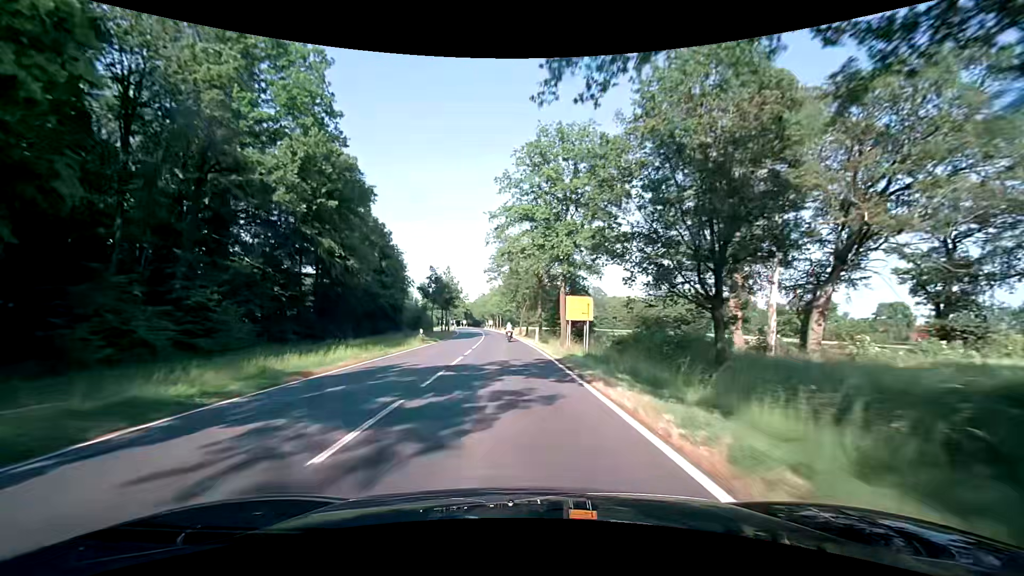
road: secondary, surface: asphalt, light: Day
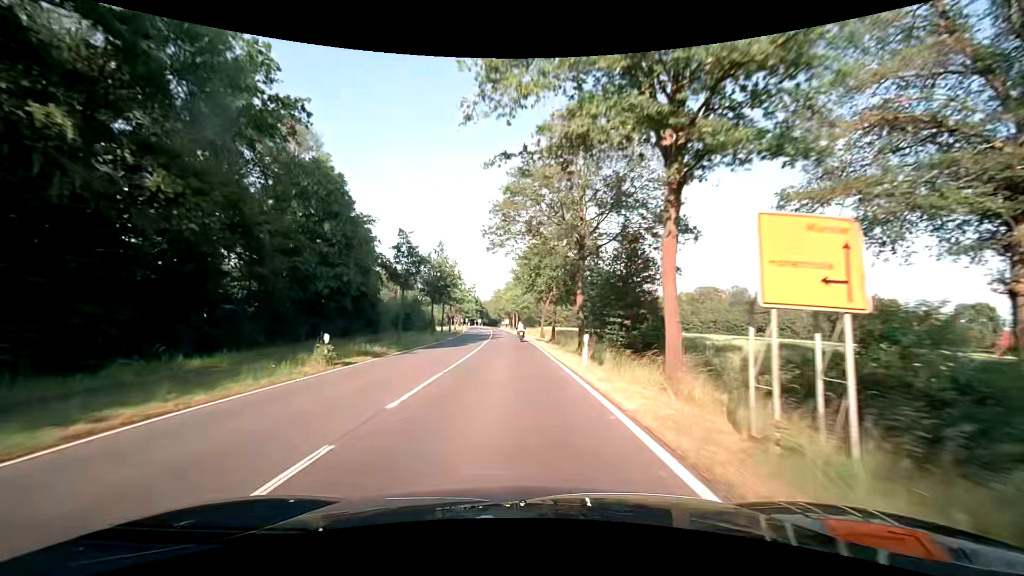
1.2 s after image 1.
(-0.4, +21.5) m; -2°
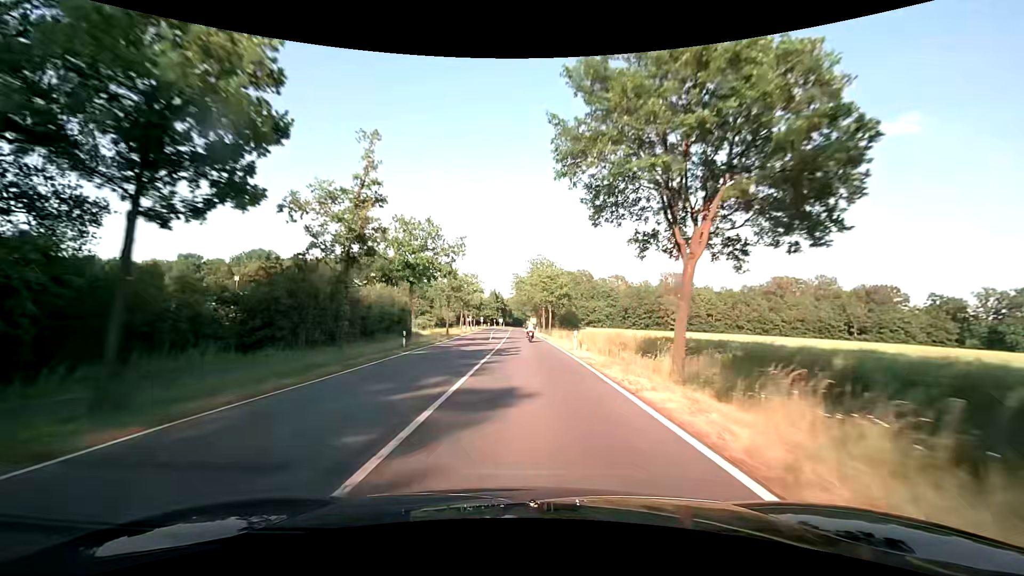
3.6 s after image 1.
(-1.4, +43.1) m; -3°
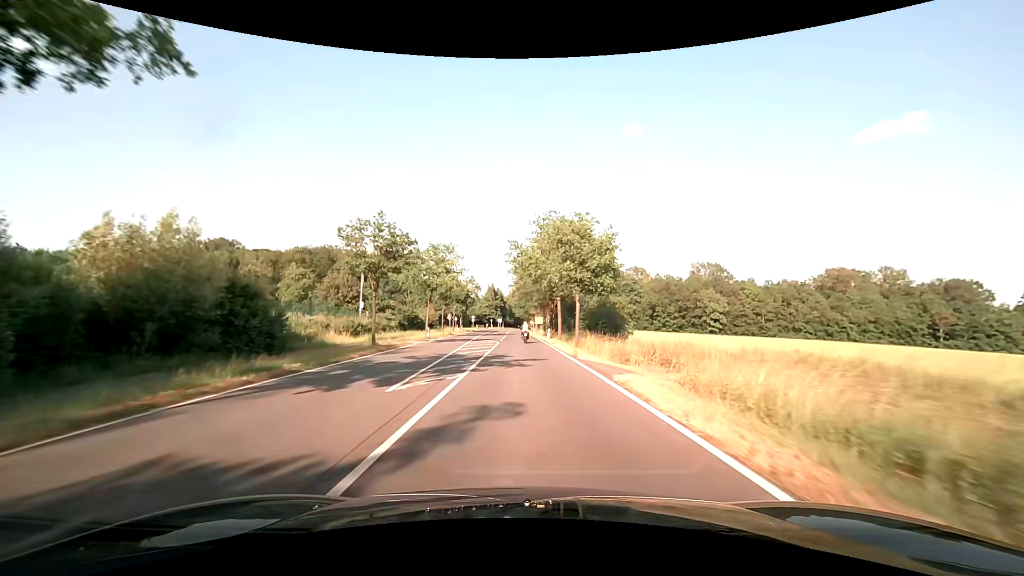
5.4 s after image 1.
(-0.1, +32.3) m; -1°
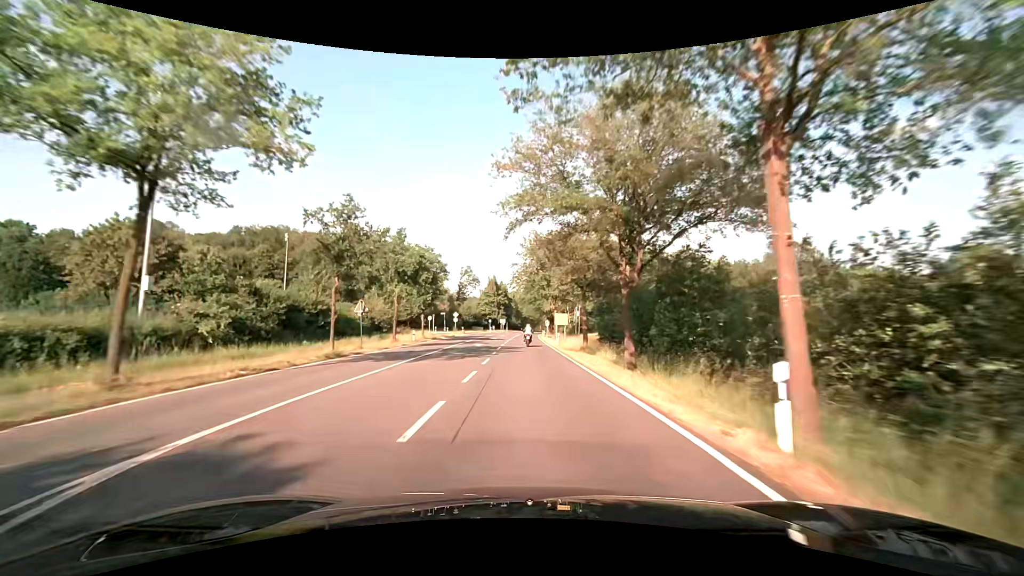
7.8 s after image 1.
(-0.3, +43.2) m; -1°
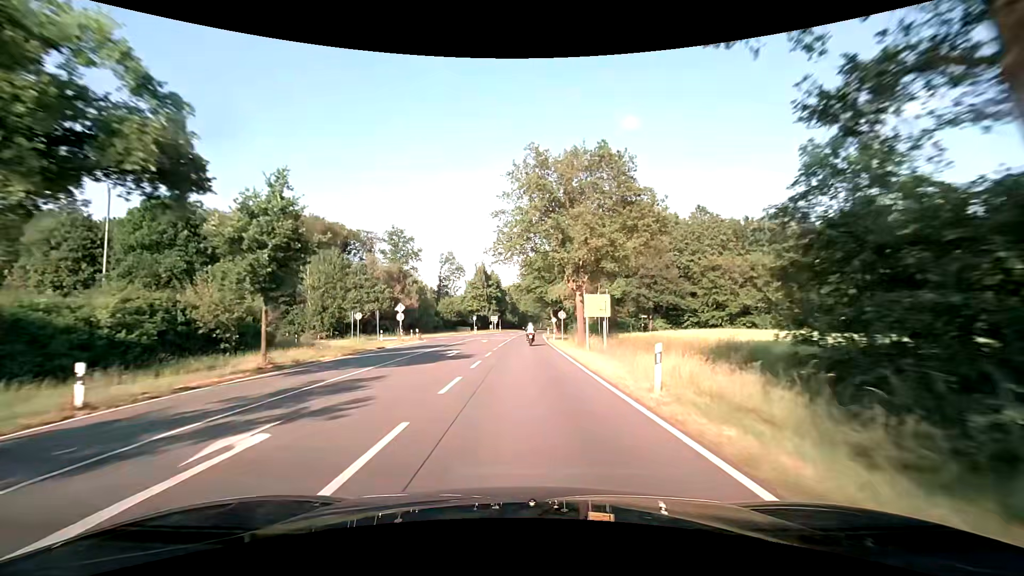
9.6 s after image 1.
(+0.1, +32.4) m; 0°
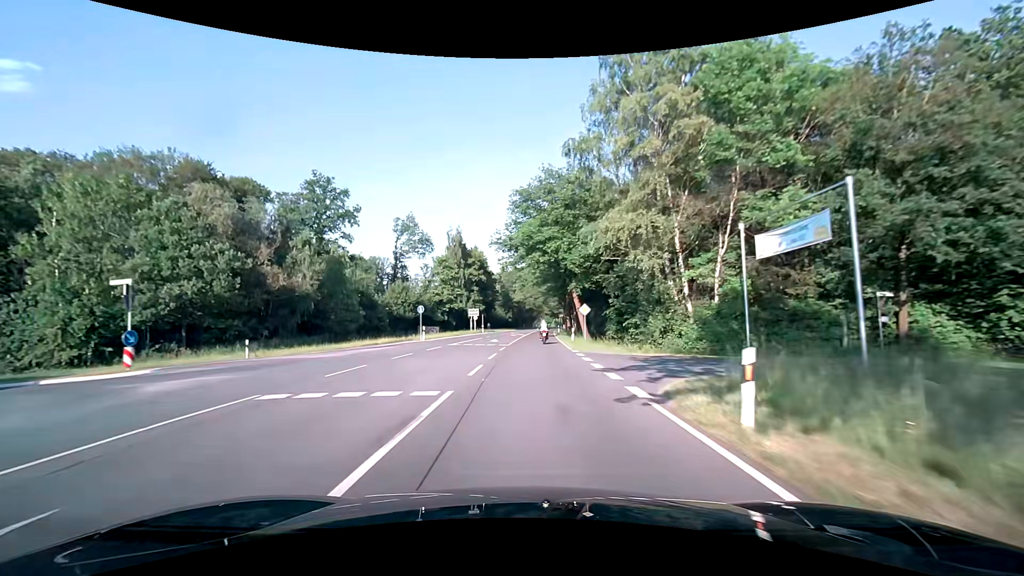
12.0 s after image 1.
(0.0, +43.2) m; 0°
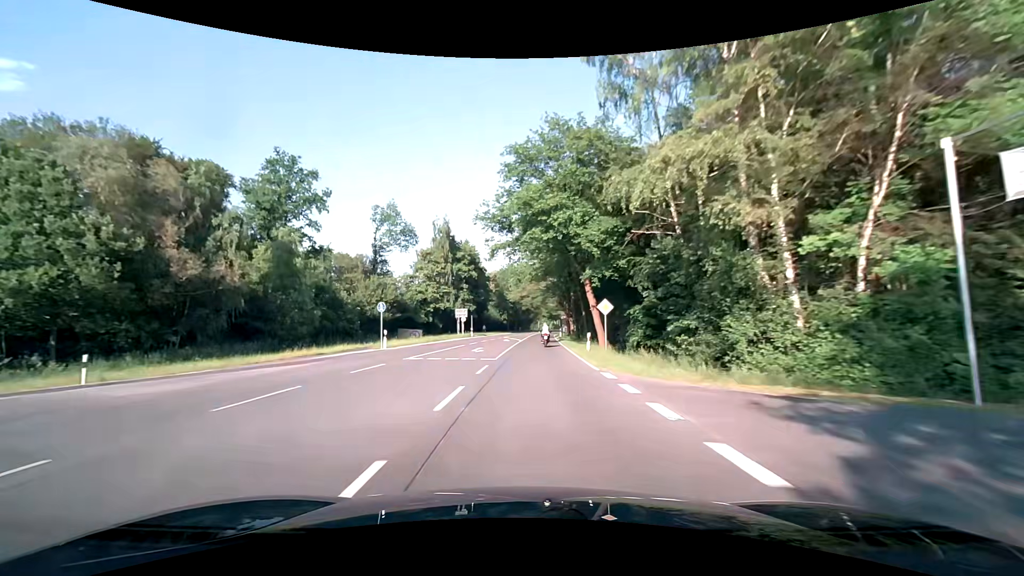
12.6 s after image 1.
(0.0, +10.8) m; 0°
(0, +10) (0, +20) (0, +30) (+1, +40) (+1, +50) (+2, +60) (+2, +70) (+3, +80) (+3, +90) (+4, +100) m
